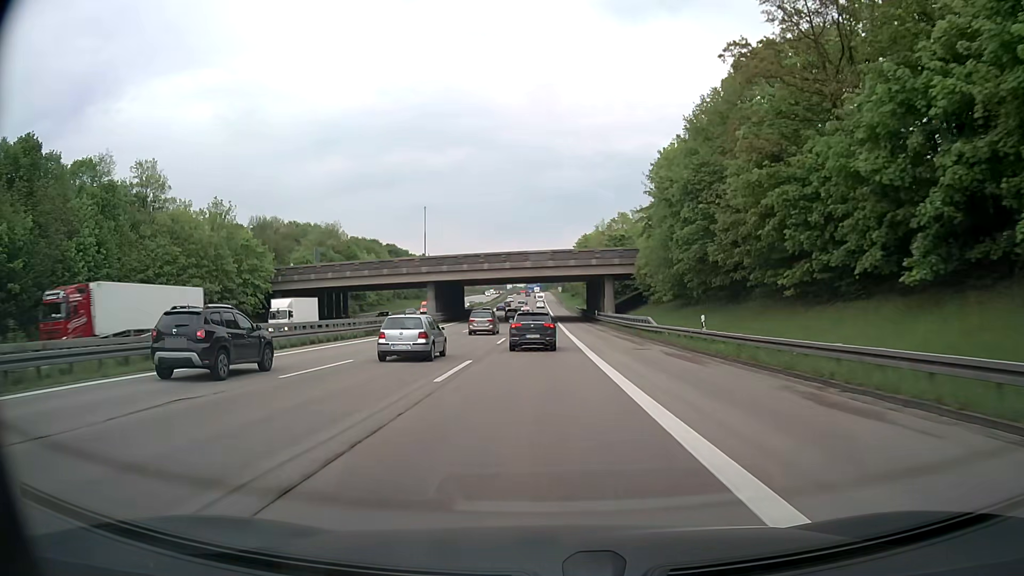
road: motorway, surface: asphalt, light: Day
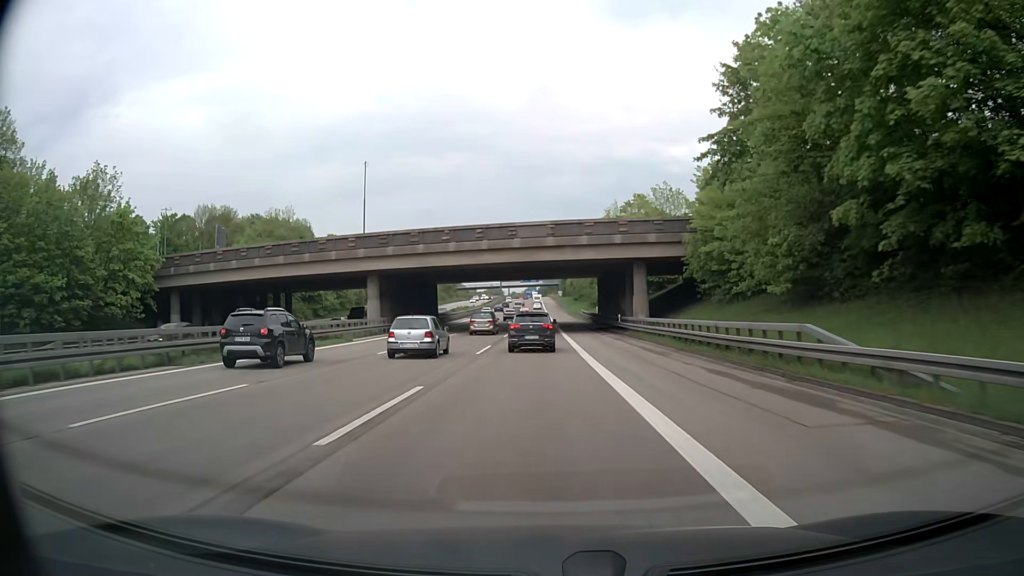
(0.0, +25.6) m; 0°
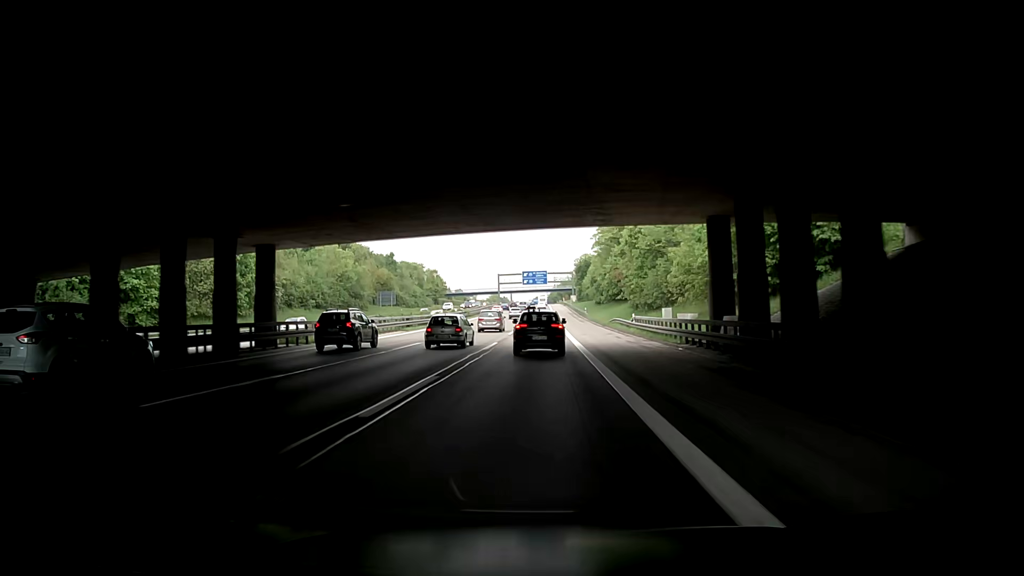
(-0.2, +52.1) m; -1°
(0, +10) (0, +20) (0, +30) (0, +40) (0, +50) (0, +60) (0, +70) (0, +80) (0, +90) (+1, +100) m
